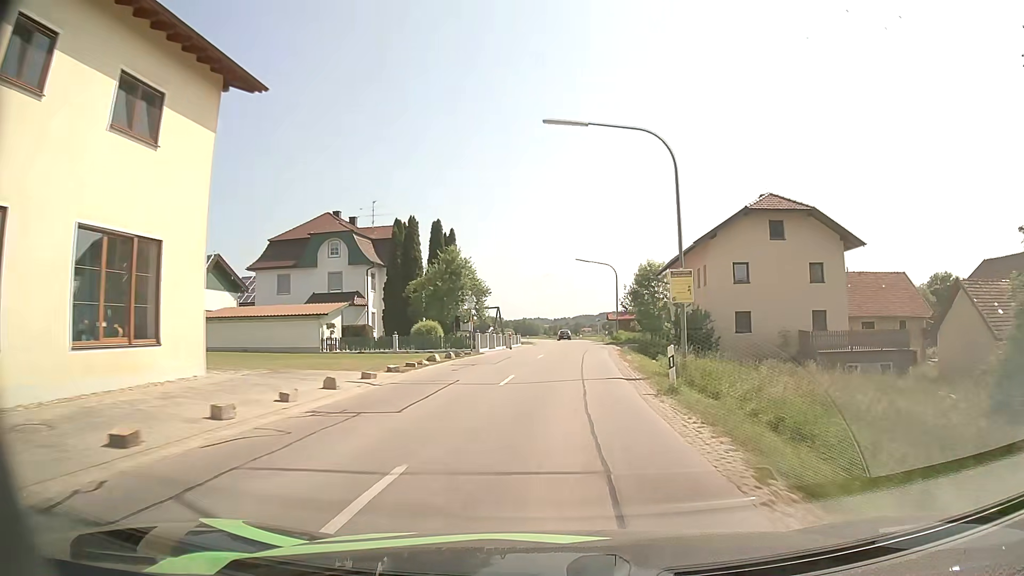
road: secondary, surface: asphalt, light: Day
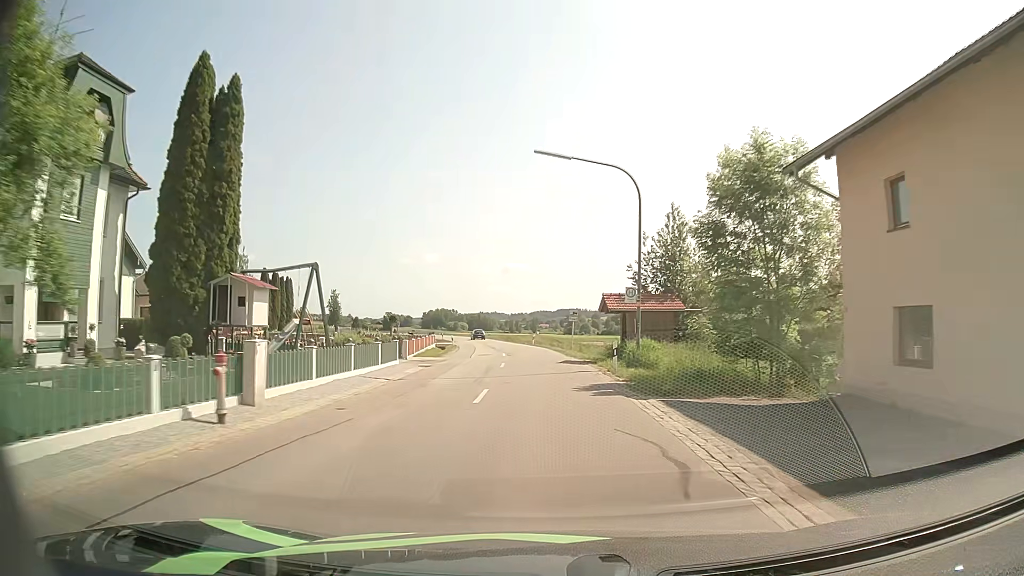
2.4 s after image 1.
(+1.7, +37.9) m; +4°
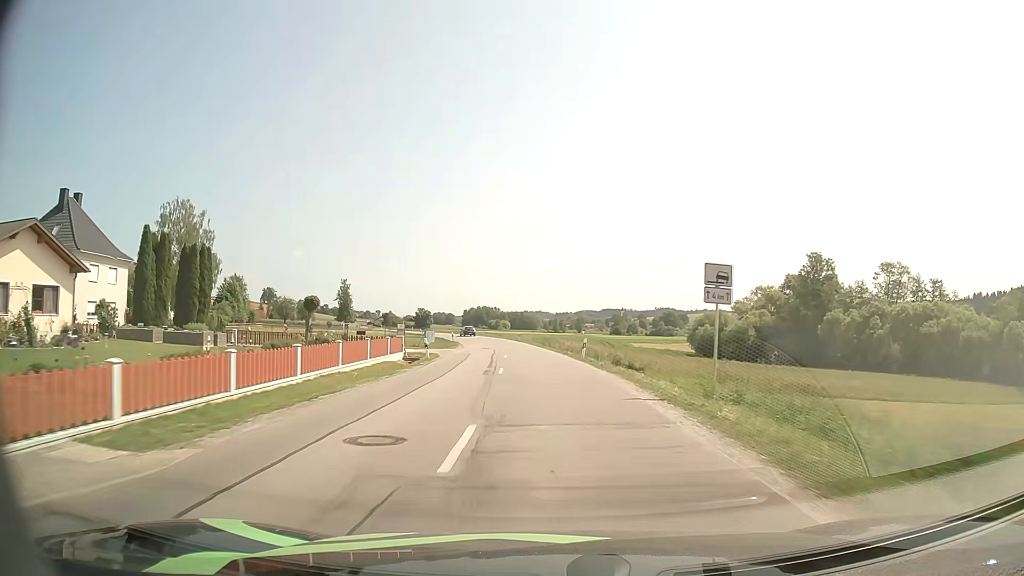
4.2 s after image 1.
(-0.8, +29.4) m; -4°
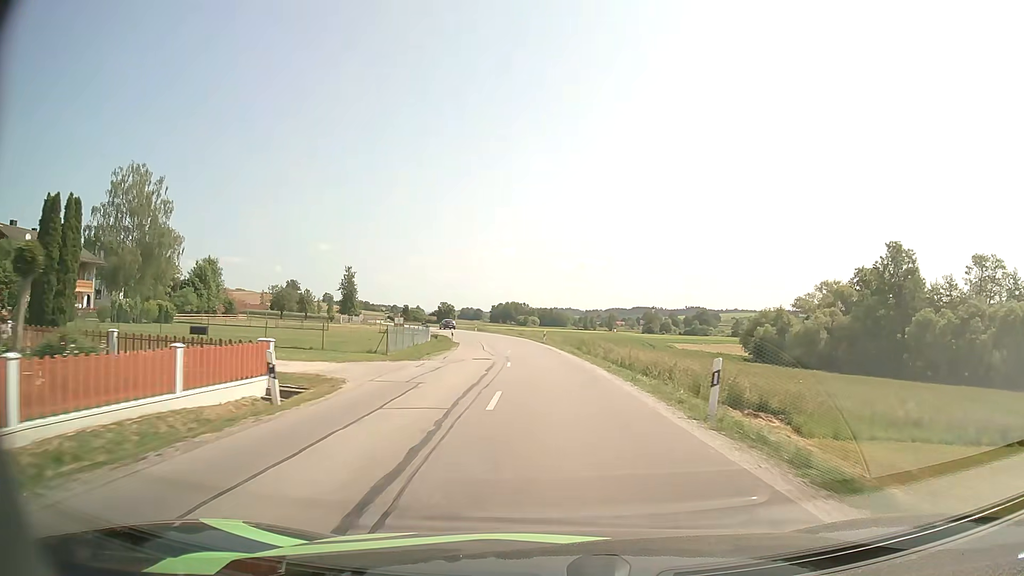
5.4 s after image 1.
(-0.5, +20.2) m; -3°
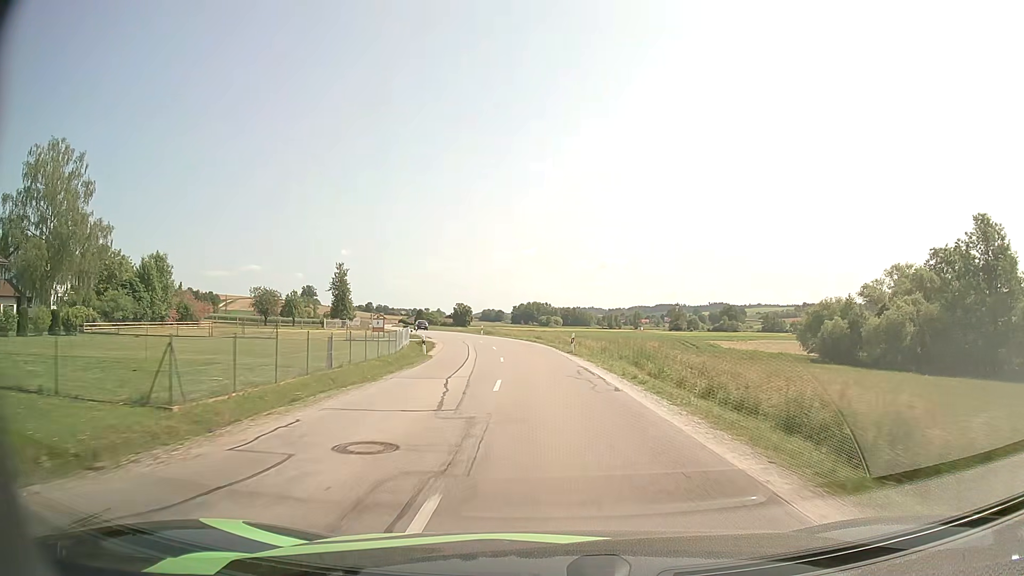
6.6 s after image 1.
(-0.3, +20.0) m; -2°
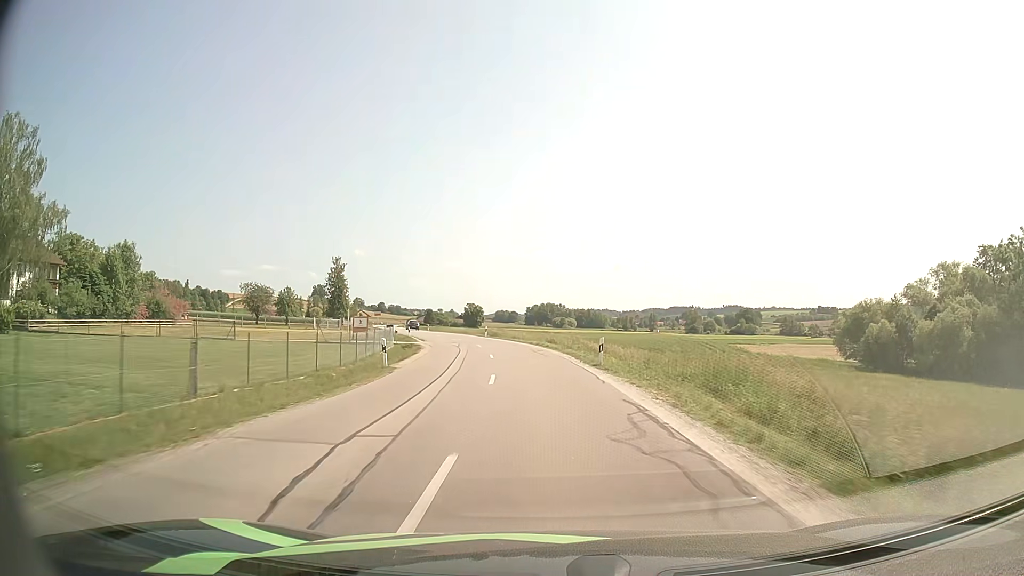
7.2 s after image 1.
(-0.1, +10.2) m; -1°
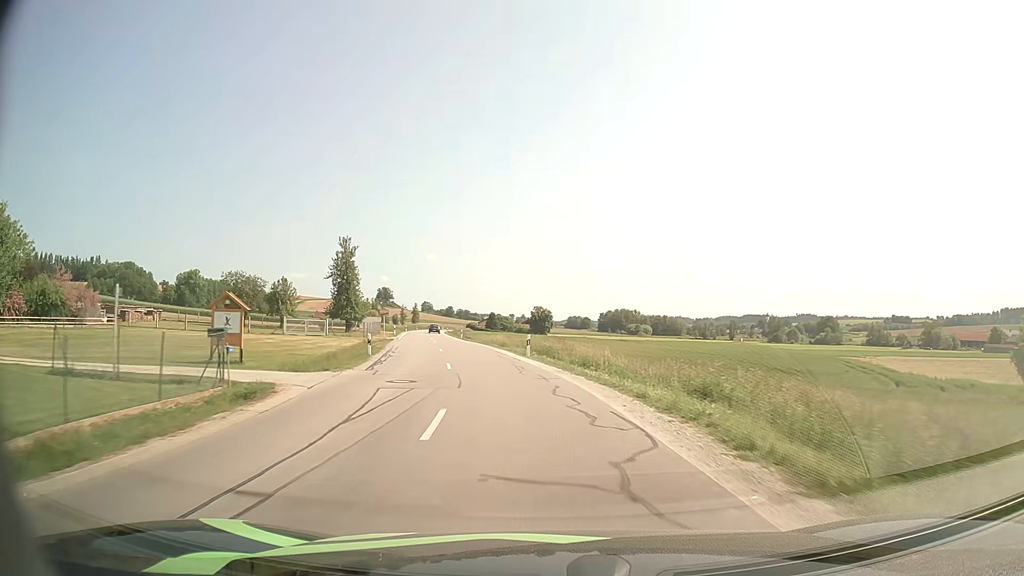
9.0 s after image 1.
(-1.3, +31.2) m; -6°
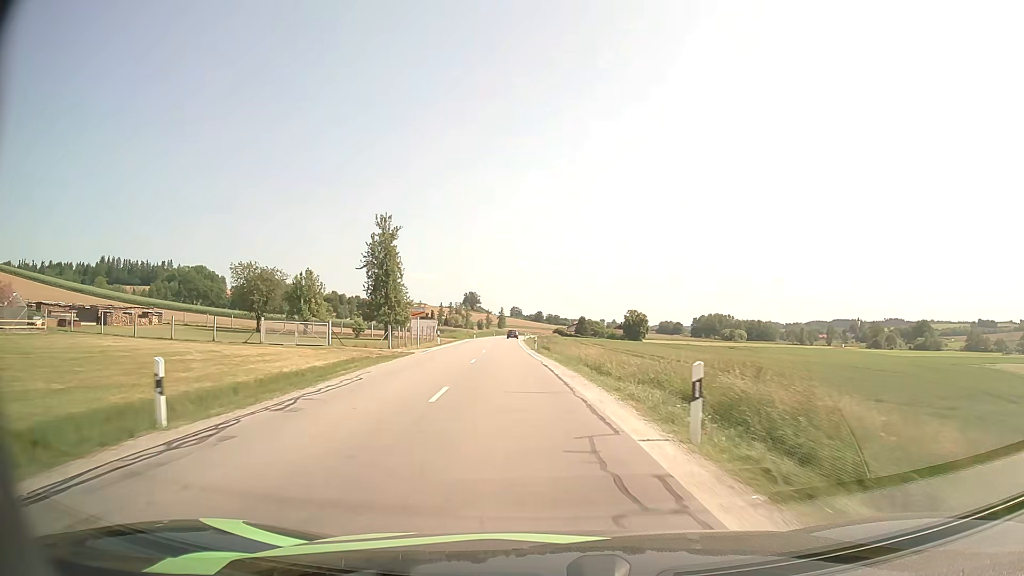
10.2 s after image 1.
(-1.5, +21.5) m; -8°
(0, +10) (-1, +20) (-2, +30) (-3, +40) (-4, +50) (-4, +60) (-5, +70) (-6, +80) (-6, +90) (-7, +100) m
